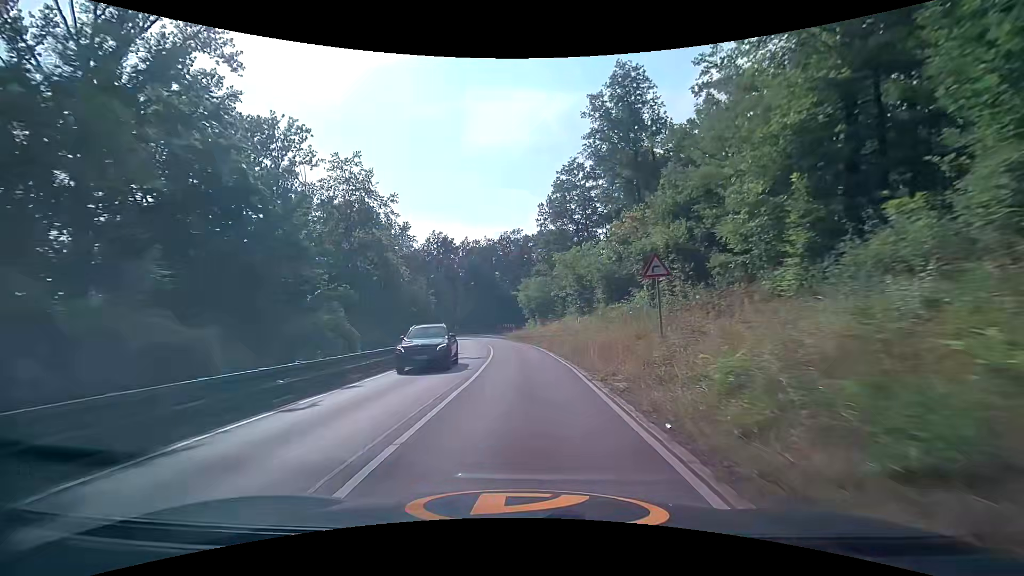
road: secondary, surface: asphalt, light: Day
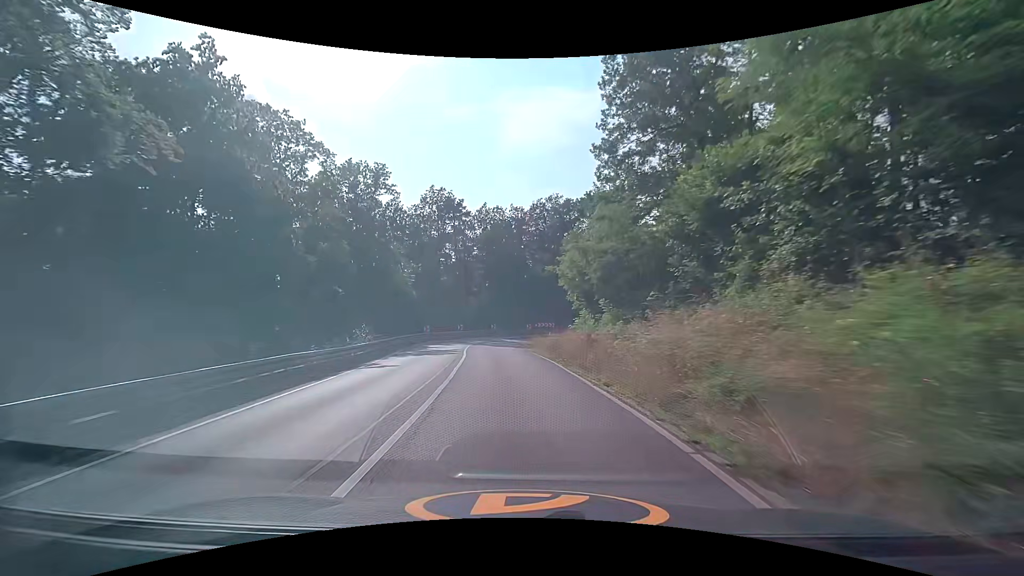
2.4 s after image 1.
(-0.5, +31.1) m; -4°
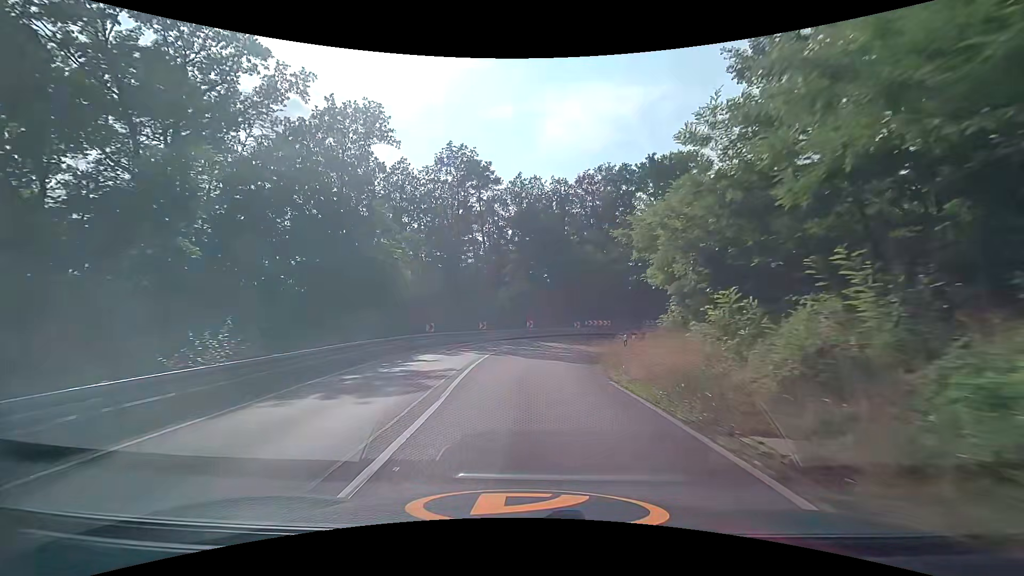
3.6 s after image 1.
(-0.6, +15.4) m; -4°
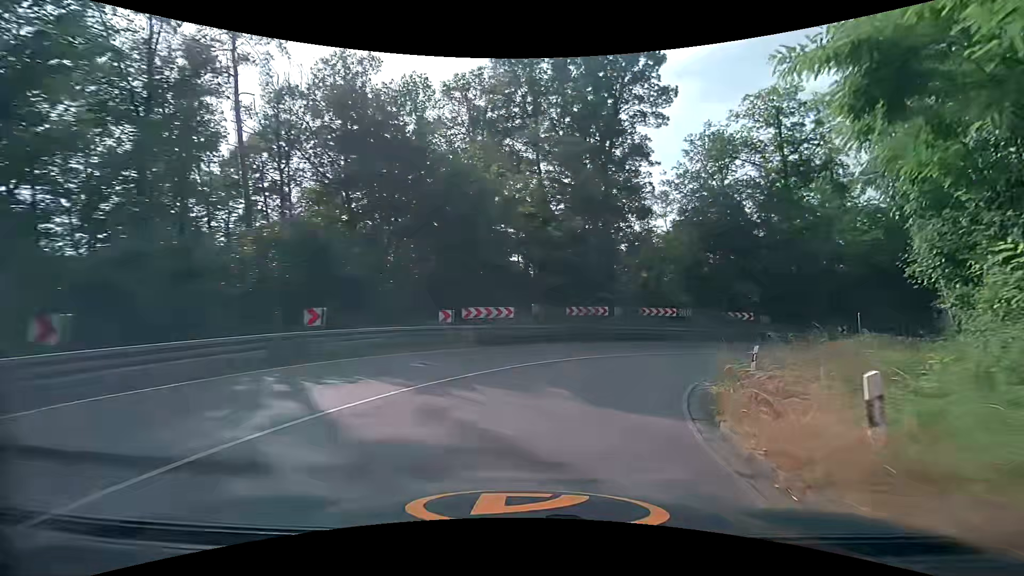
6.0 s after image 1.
(+1.7, +27.3) m; +16°
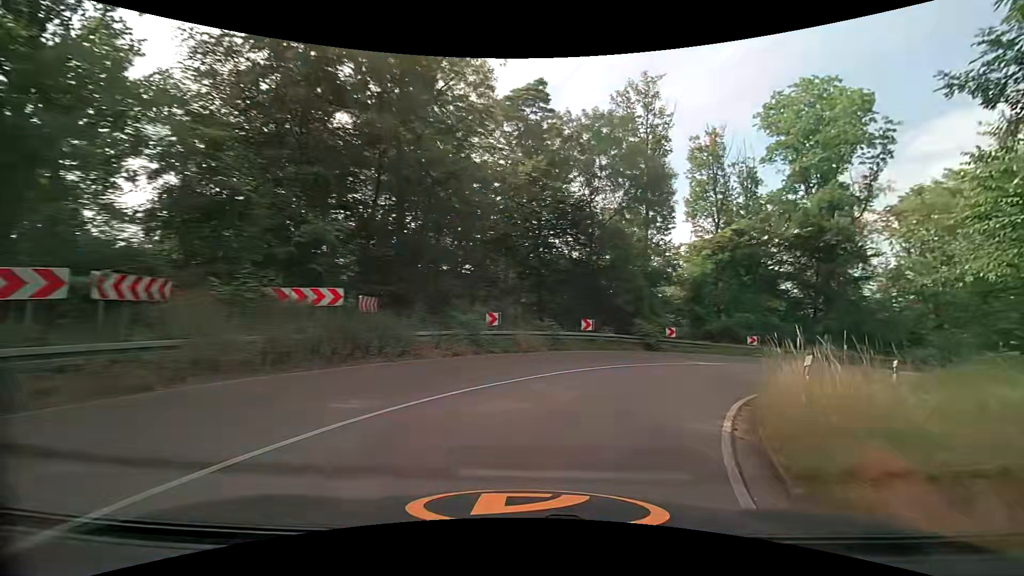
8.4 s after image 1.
(+8.6, +22.4) m; +45°
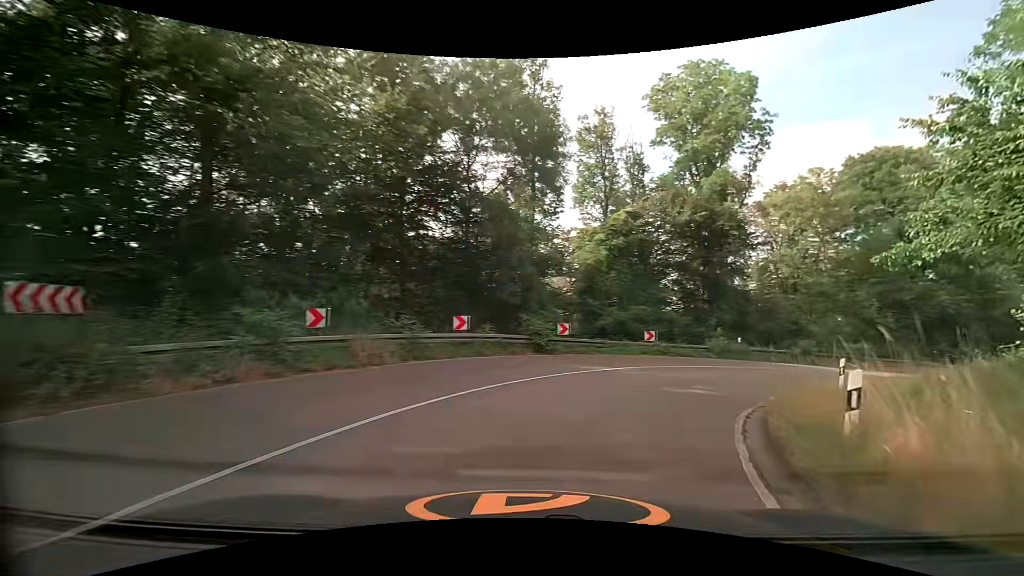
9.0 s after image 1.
(+0.7, +6.2) m; +13°
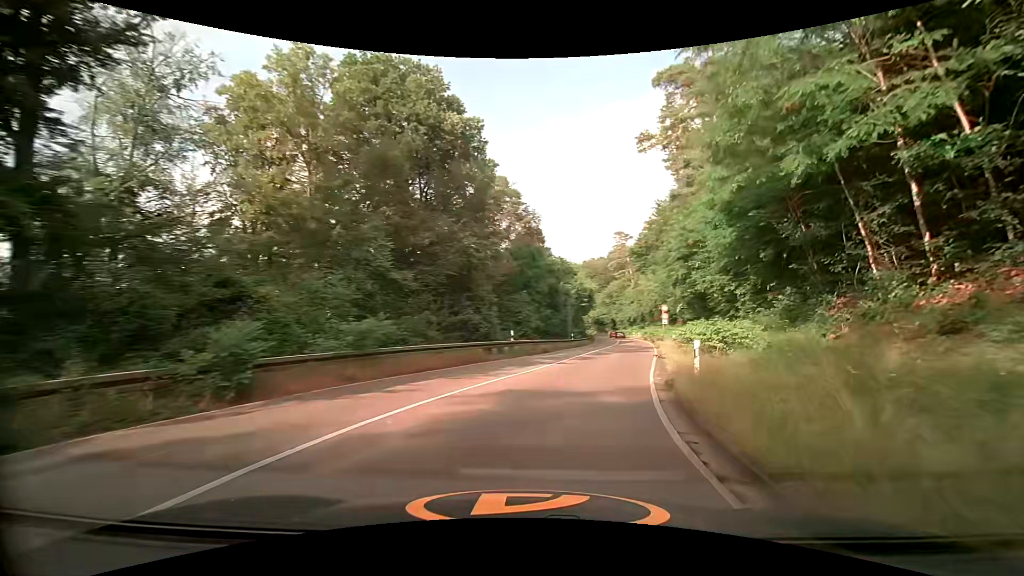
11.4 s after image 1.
(+12.1, +22.1) m; +54°
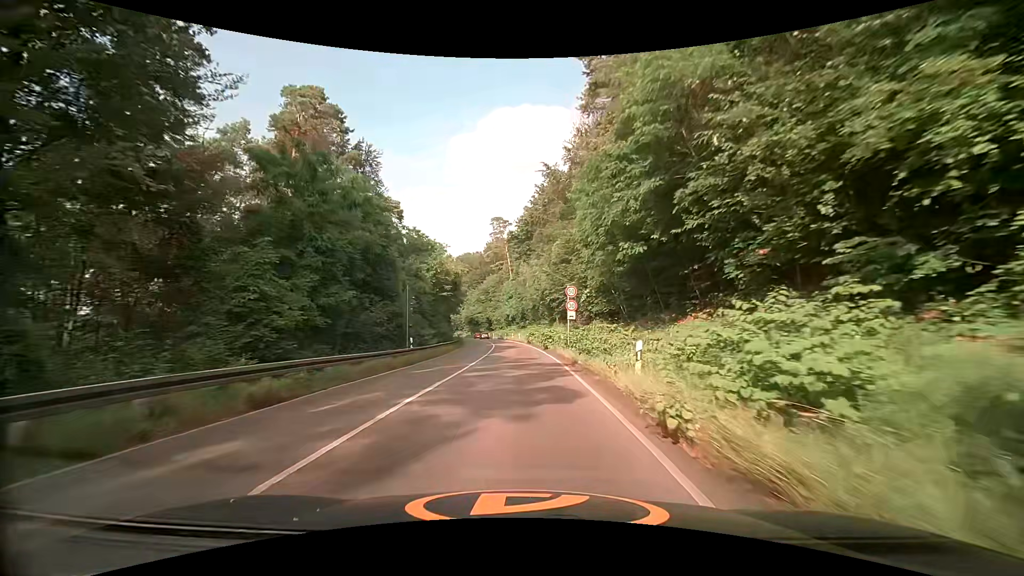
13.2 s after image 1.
(+3.8, +22.2) m; +13°
